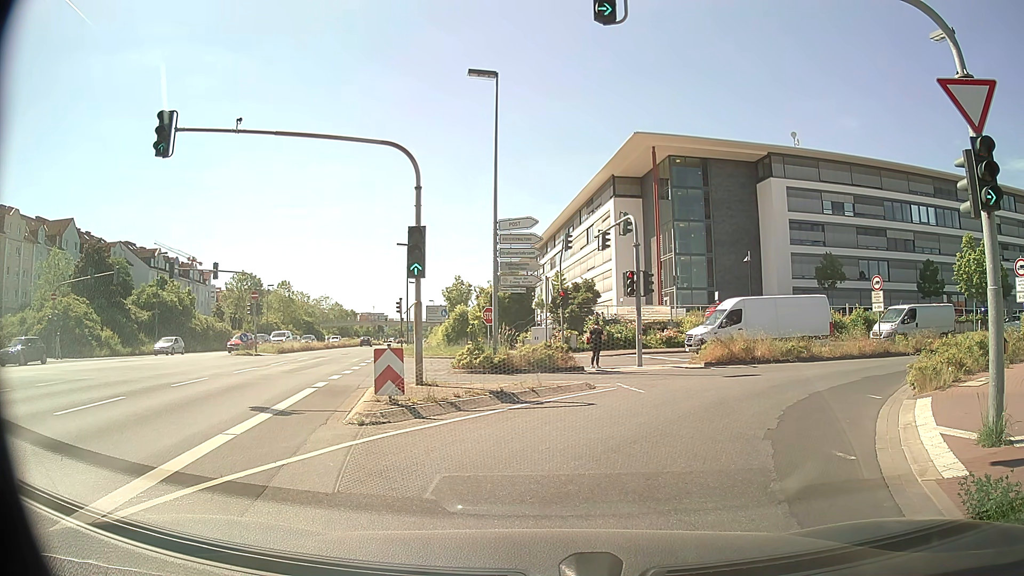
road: residential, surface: asphalt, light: Day
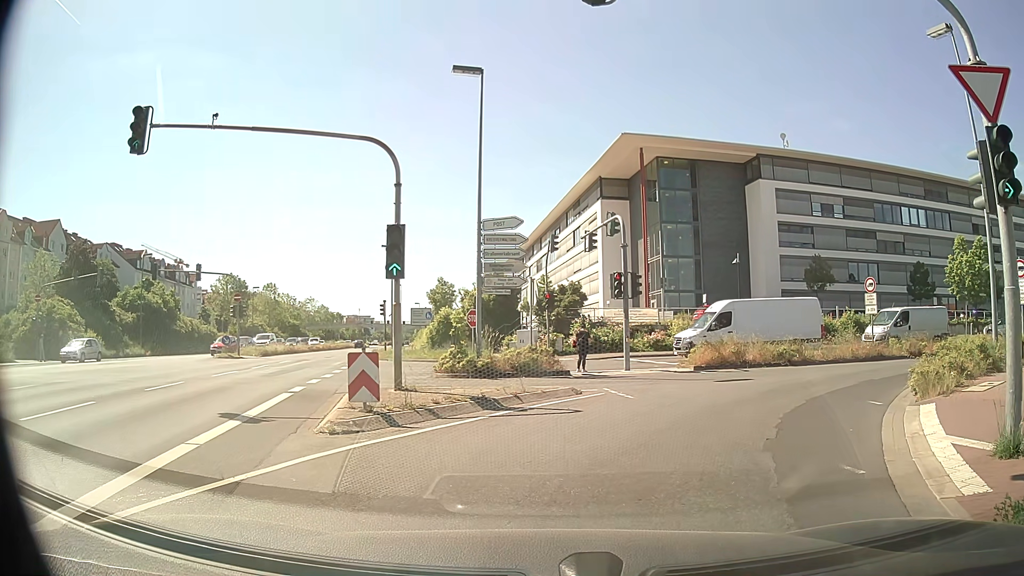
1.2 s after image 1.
(0.0, +0.7) m; +2°
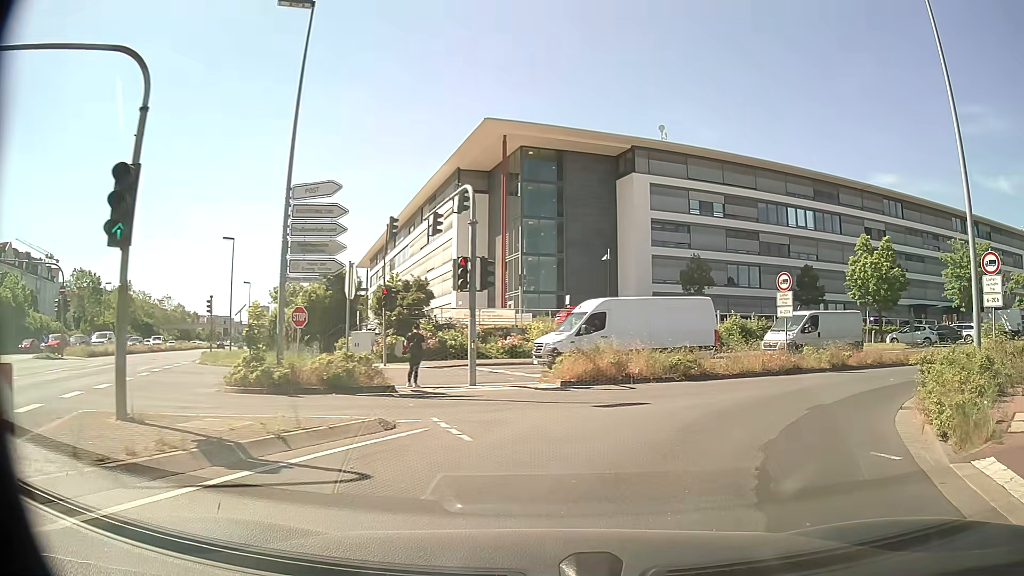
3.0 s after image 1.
(+0.5, +5.8) m; +10°
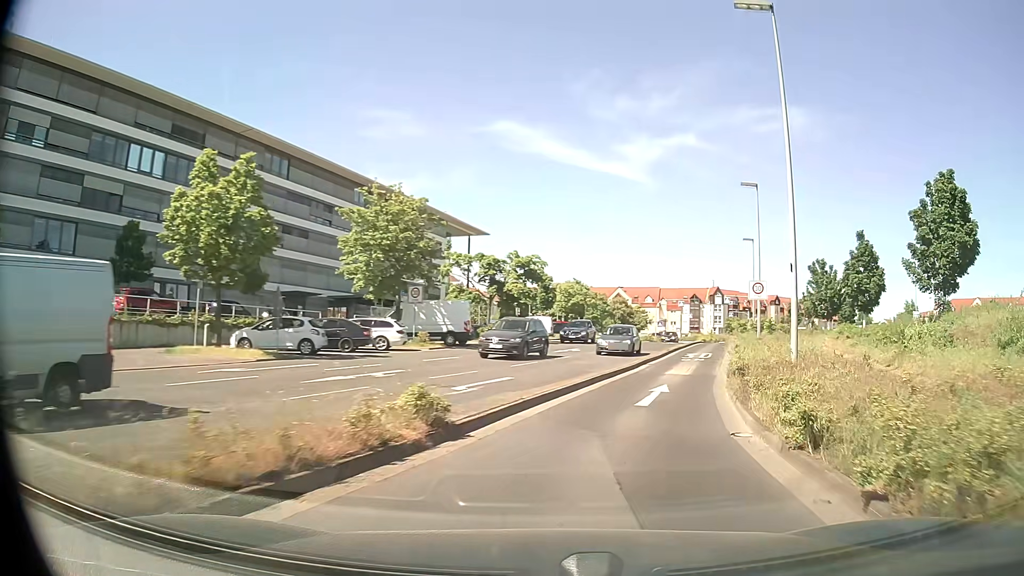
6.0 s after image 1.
(+10.6, +18.8) m; +55°
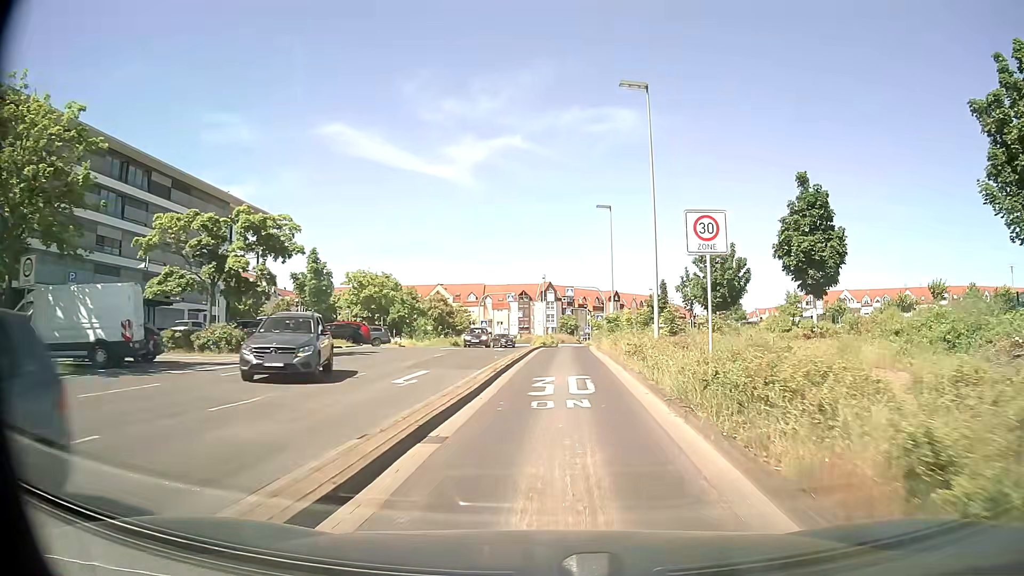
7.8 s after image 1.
(+2.8, +17.9) m; +15°
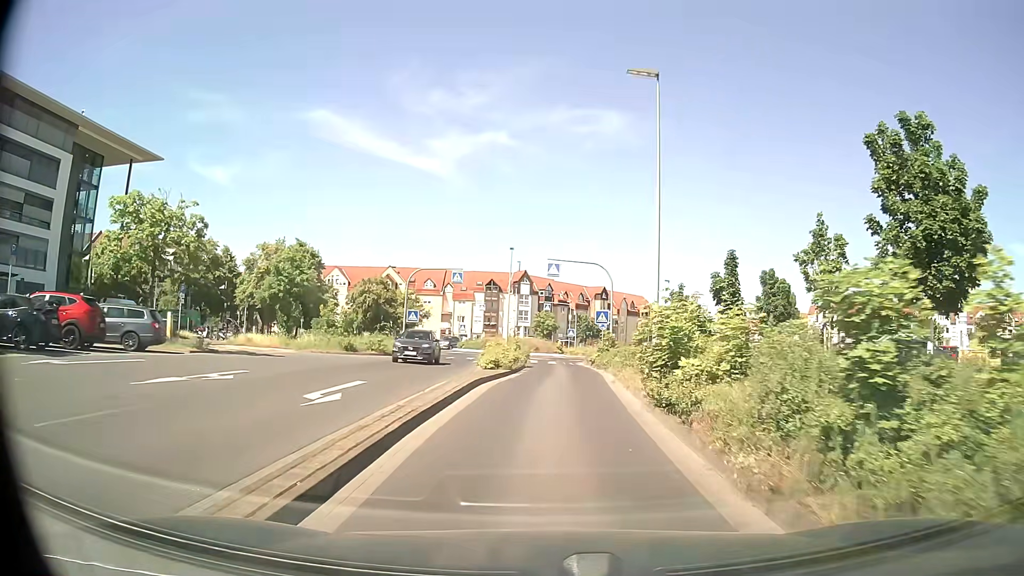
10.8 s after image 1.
(+0.7, +27.7) m; +2°
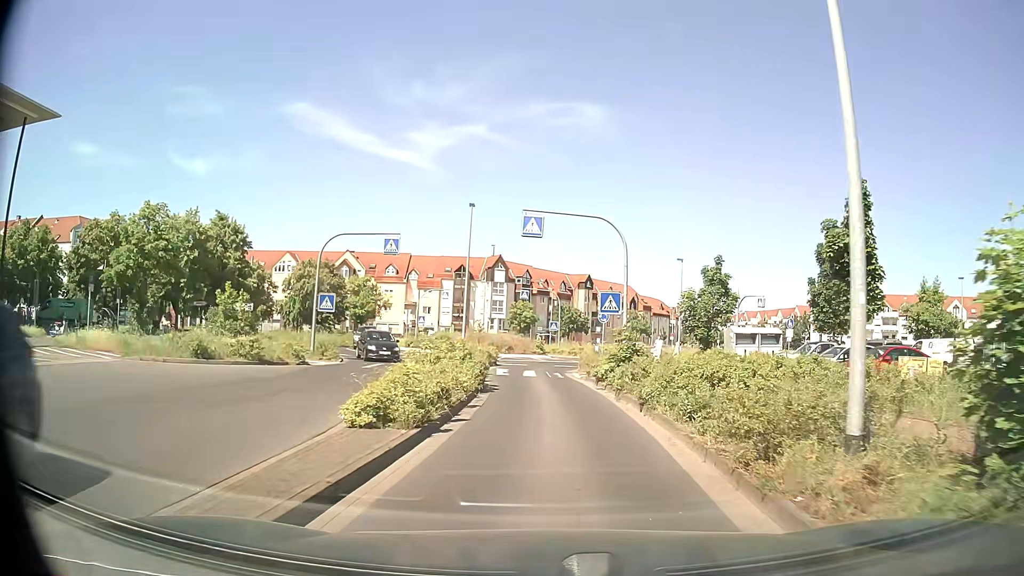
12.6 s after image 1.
(+0.2, +14.8) m; +2°
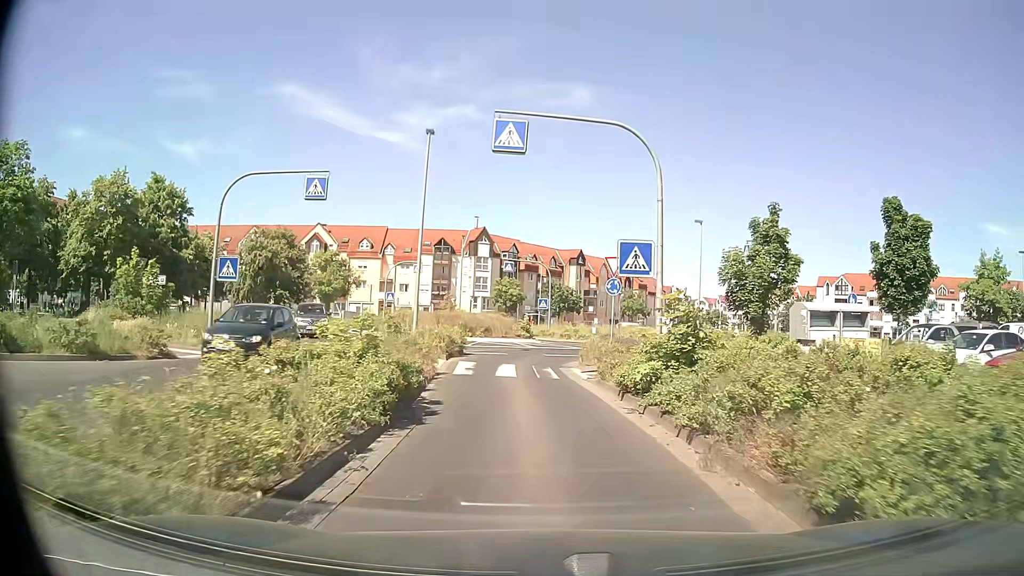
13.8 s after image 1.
(+0.1, +9.3) m; +1°
(0, +10) (-1, +20) (+2, +30) (+9, +36) (+19, +38) (+29, +39) (+39, +40) (+48, +36) (+52, +28) (+54, +18) m
